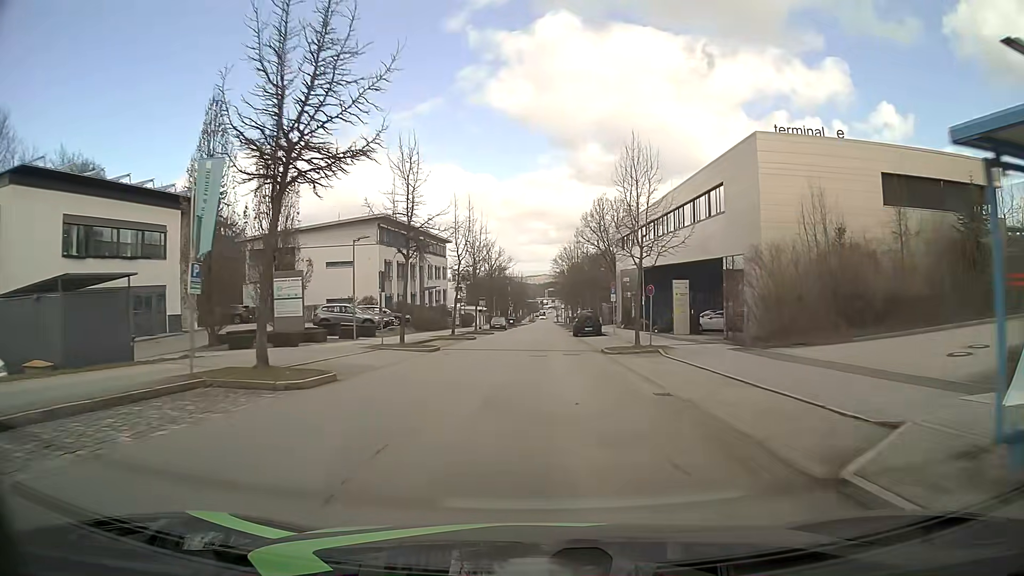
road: residential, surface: asphalt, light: Day
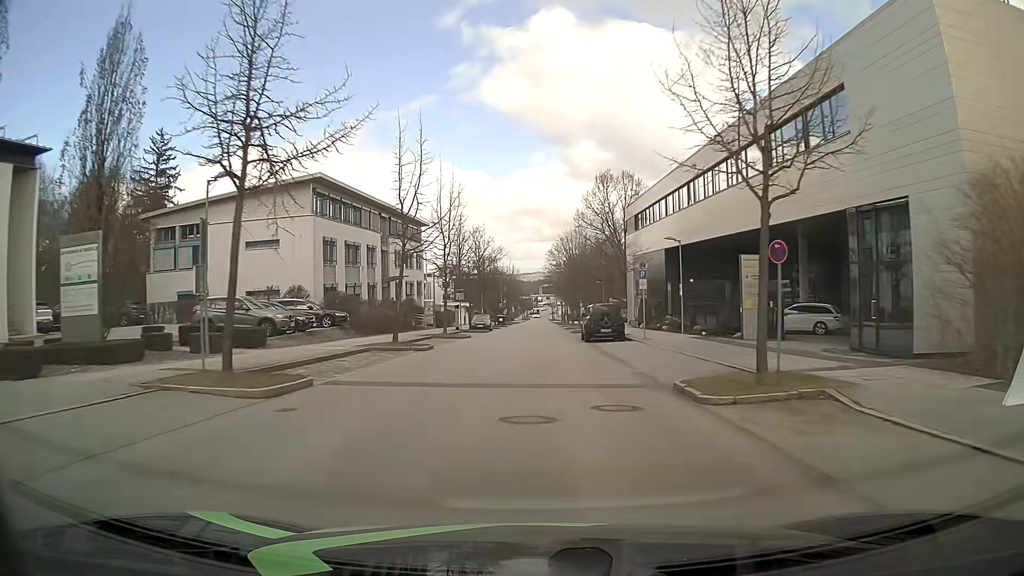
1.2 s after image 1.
(+0.1, +15.6) m; +1°
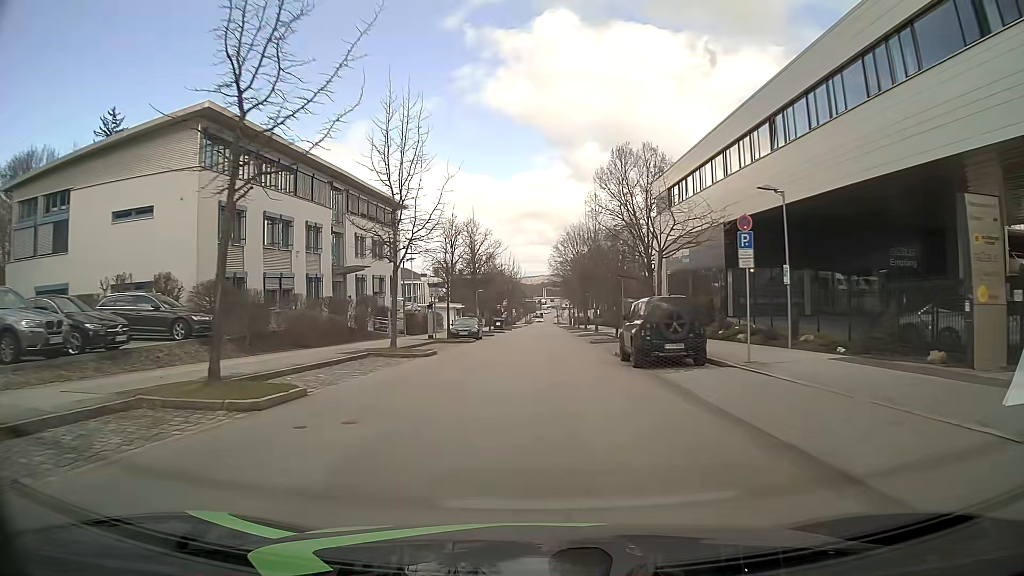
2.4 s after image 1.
(-0.1, +15.4) m; 0°
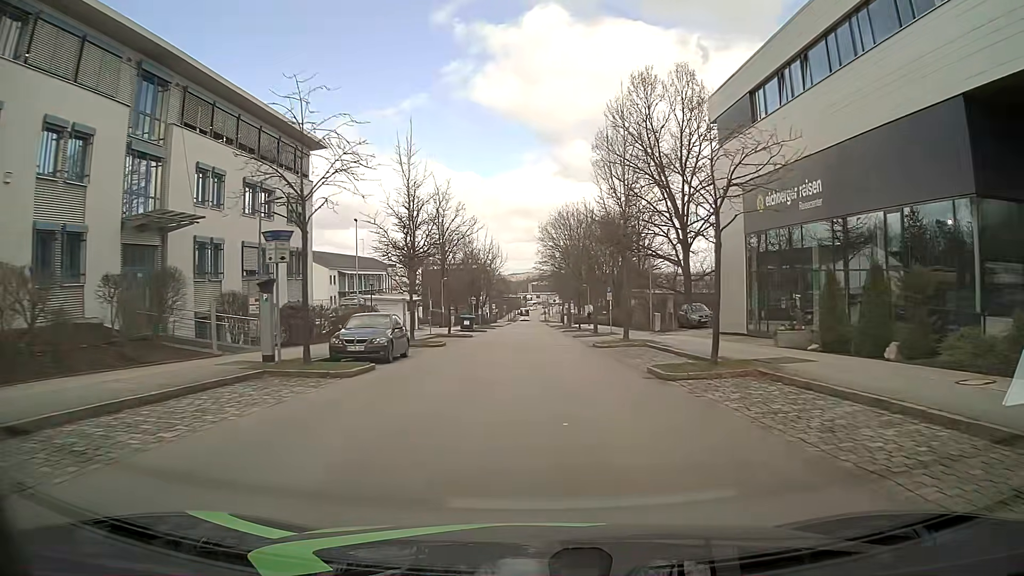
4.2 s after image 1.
(-0.1, +22.8) m; 0°
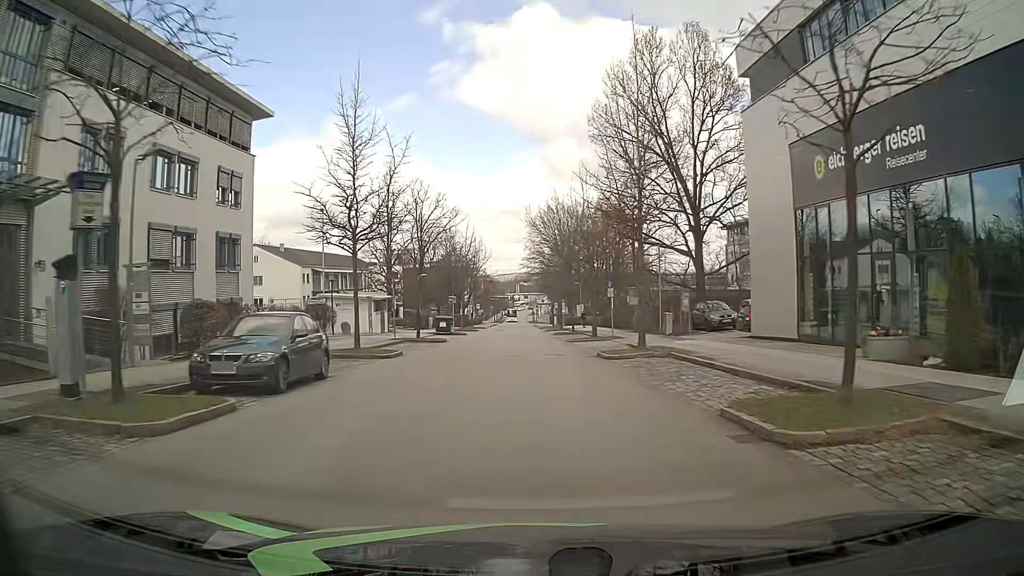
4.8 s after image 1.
(+0.1, +7.5) m; +2°
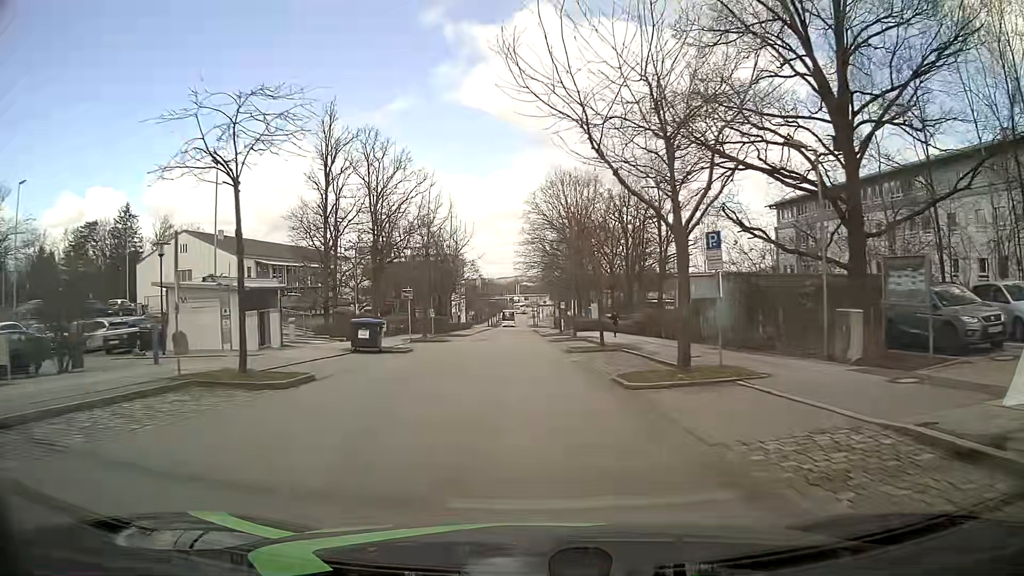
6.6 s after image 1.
(-0.2, +22.2) m; 0°
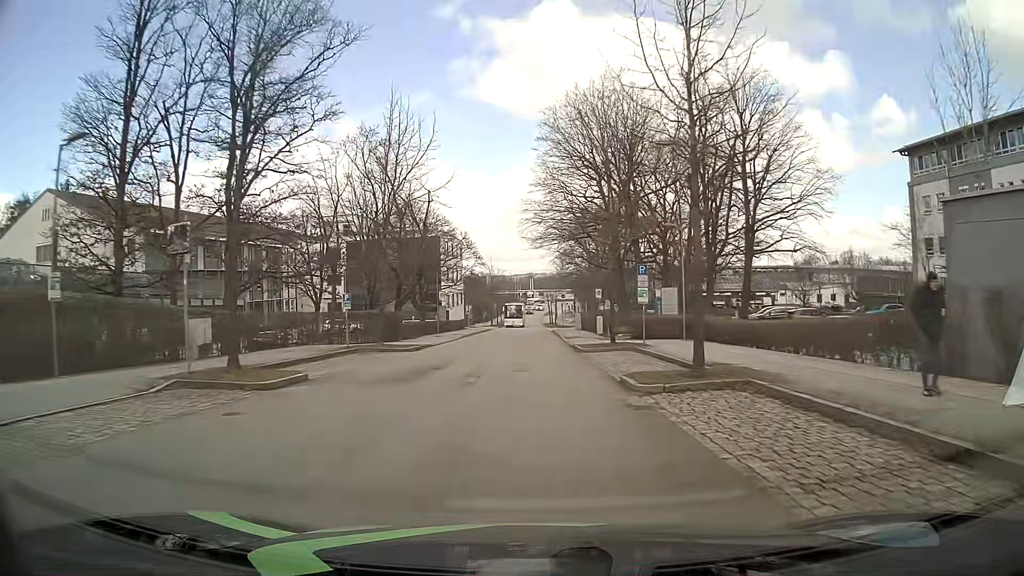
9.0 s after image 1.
(-0.3, +29.1) m; -1°
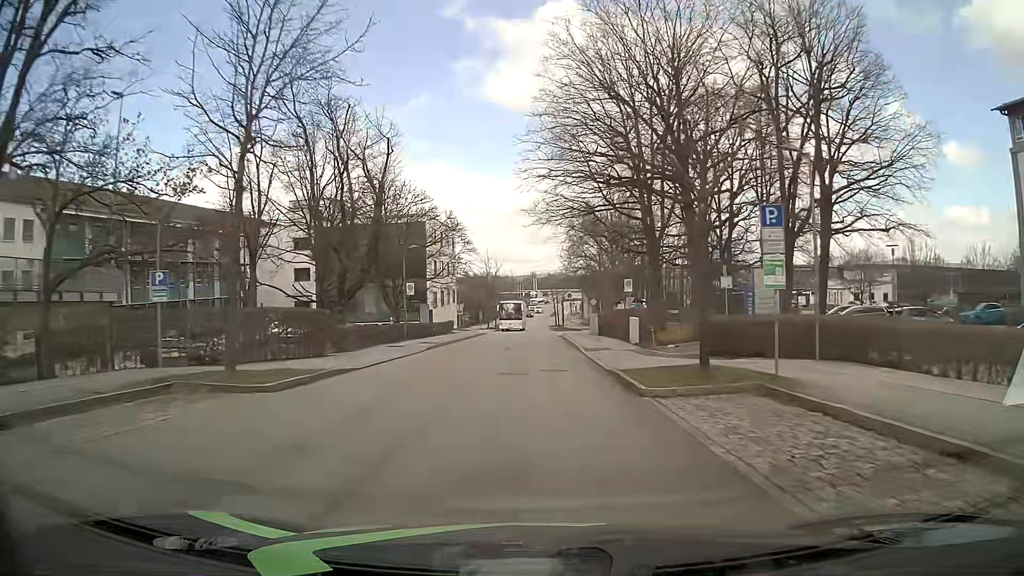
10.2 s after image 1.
(+0.1, +14.4) m; 0°
(0, +10) (0, +20) (0, +30) (0, +40) (0, +50) (+1, +60) (+1, +70) (+1, +80) (+1, +90) (+1, +100) m
